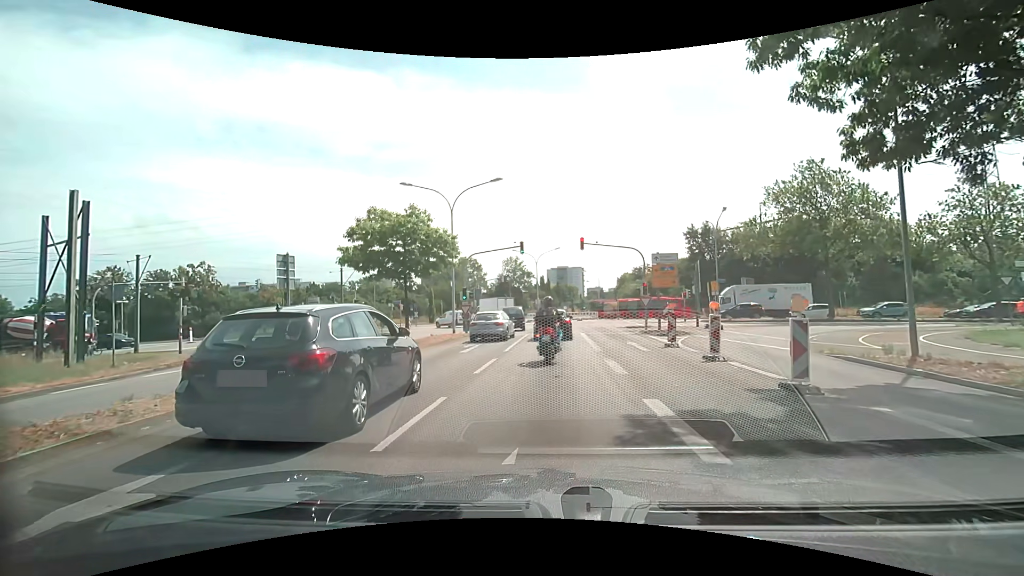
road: secondary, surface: asphalt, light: Day
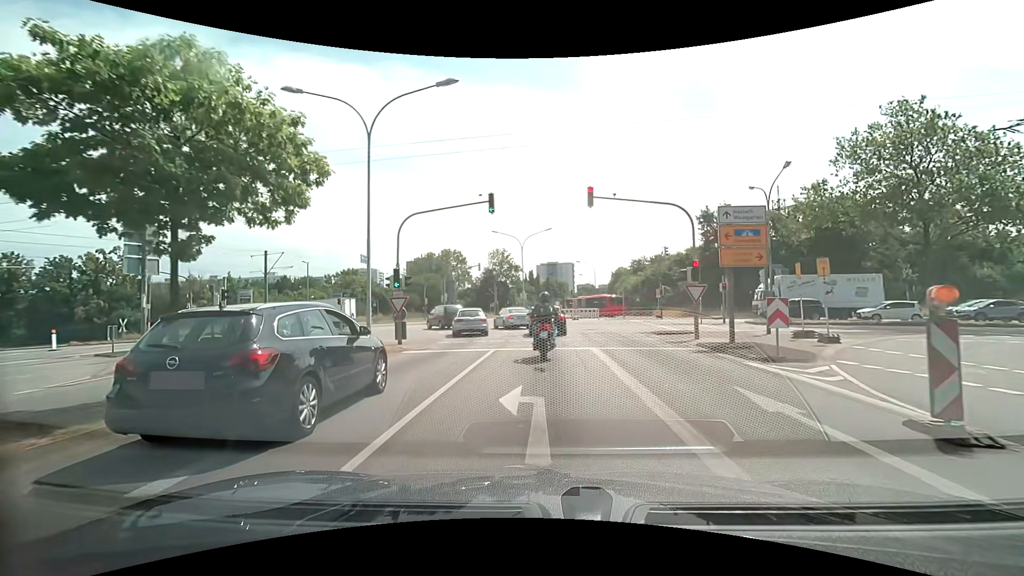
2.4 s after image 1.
(+0.4, +13.7) m; +2°
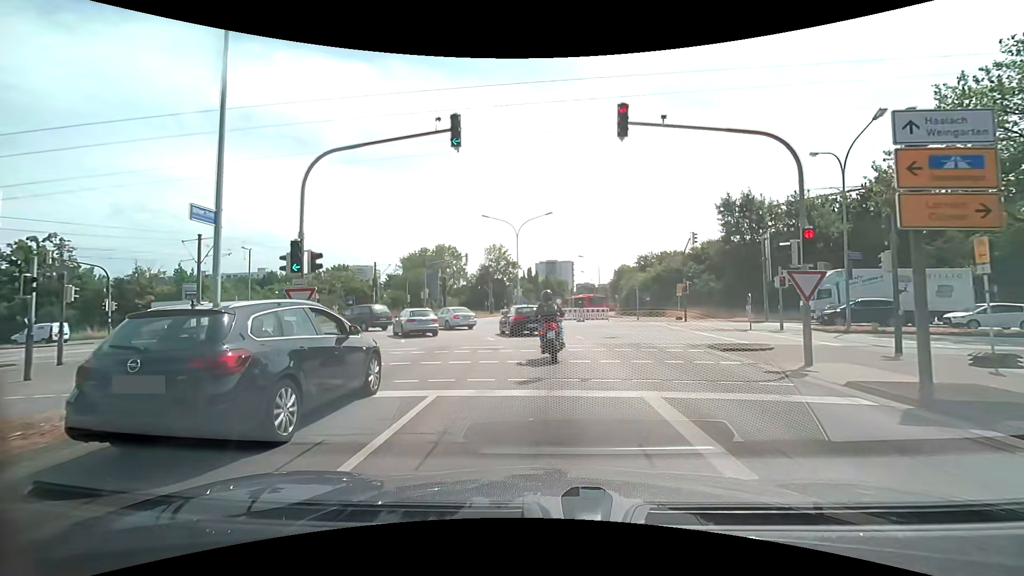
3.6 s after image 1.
(0.0, +8.4) m; +1°
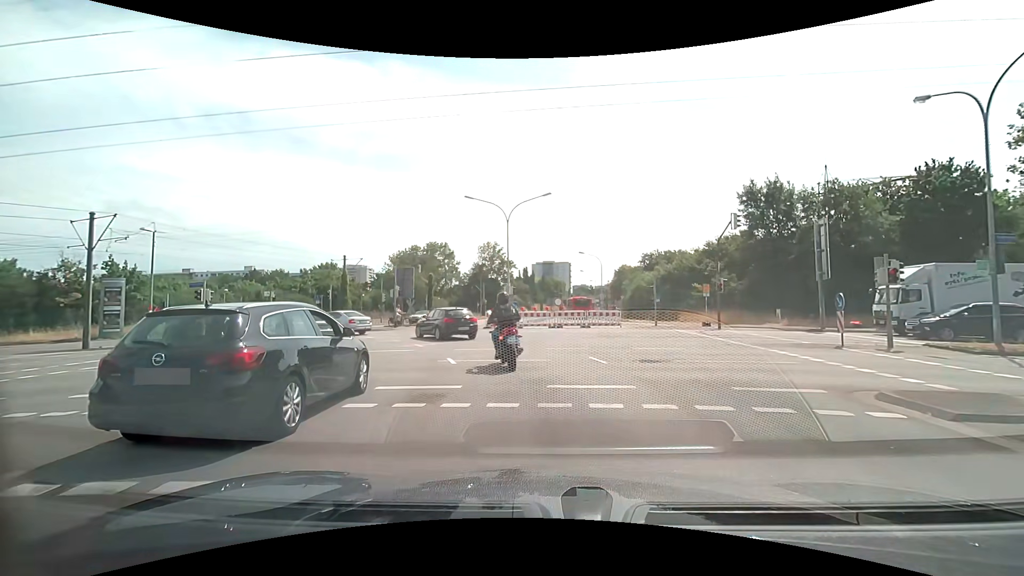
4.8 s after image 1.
(0.0, +8.2) m; 0°
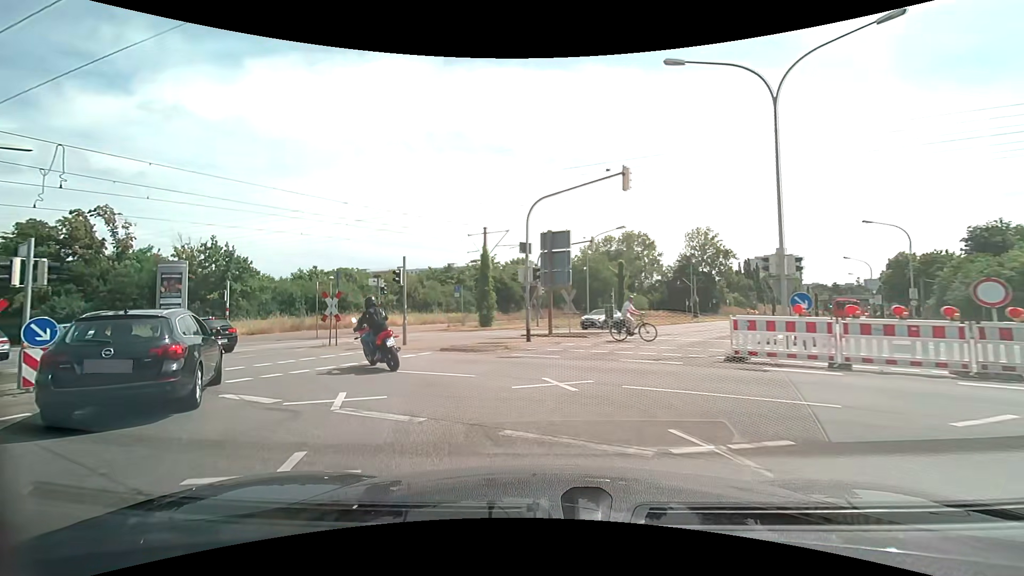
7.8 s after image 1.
(-2.1, +19.7) m; -21°
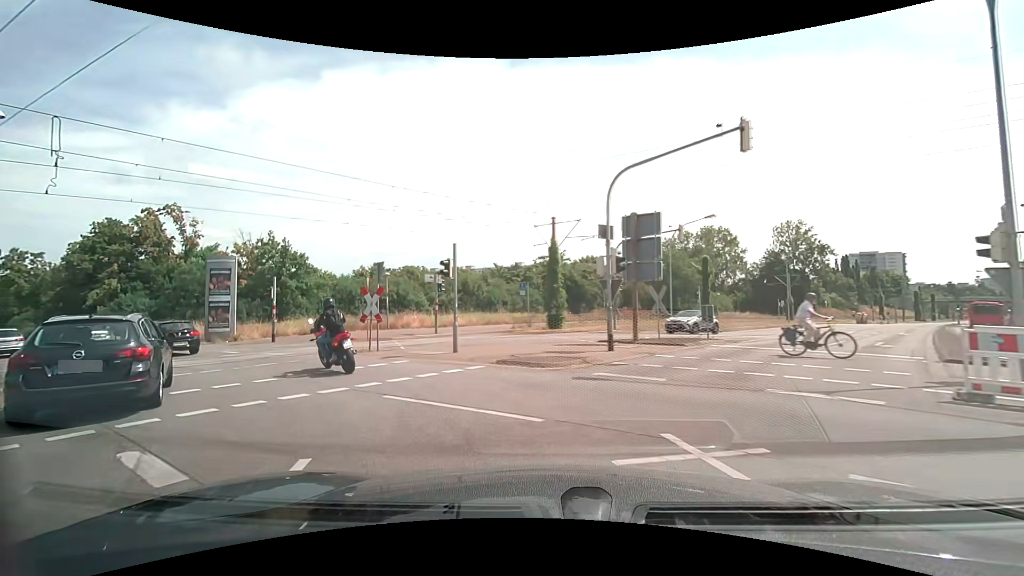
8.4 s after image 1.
(-0.2, +3.9) m; -8°
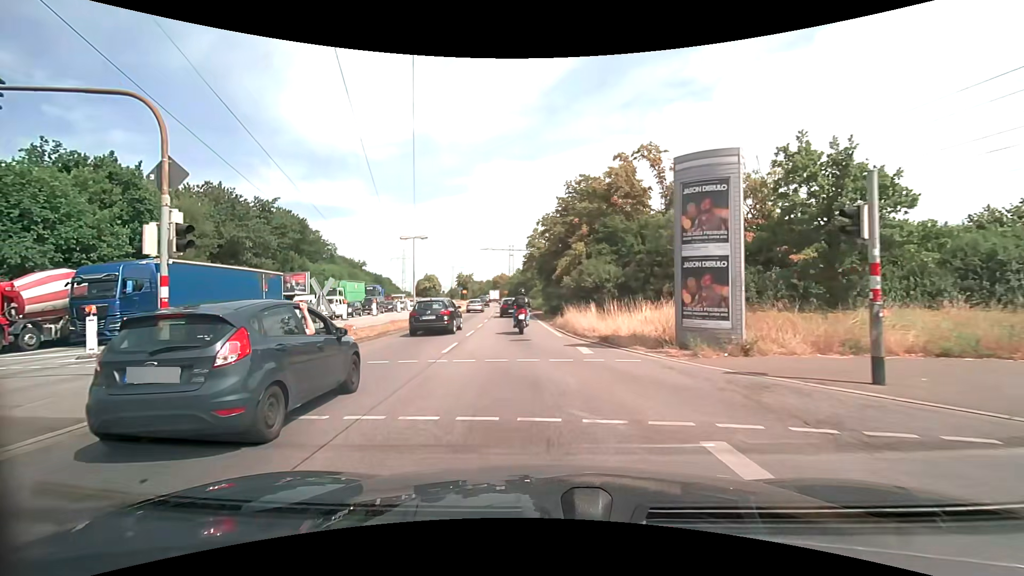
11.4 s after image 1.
(-8.7, +17.0) m; -53°
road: primary
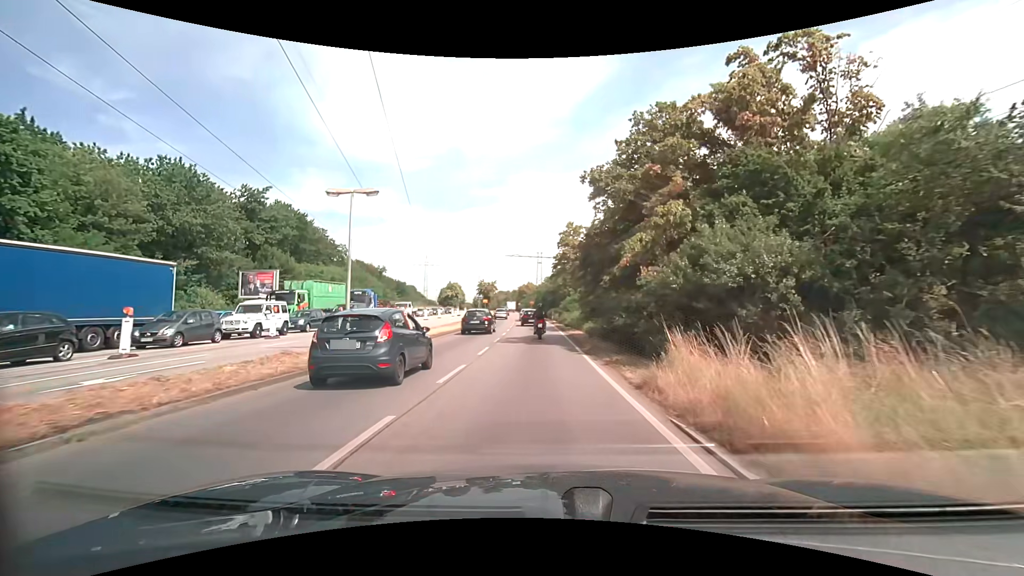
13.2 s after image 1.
(-1.0, +15.6) m; -5°
(0, +10) (0, +20) (0, +30) (-1, +40) (-1, +50) (-1, +60) (-2, +70) (-3, +80) (-3, +90) (-4, +100) m
